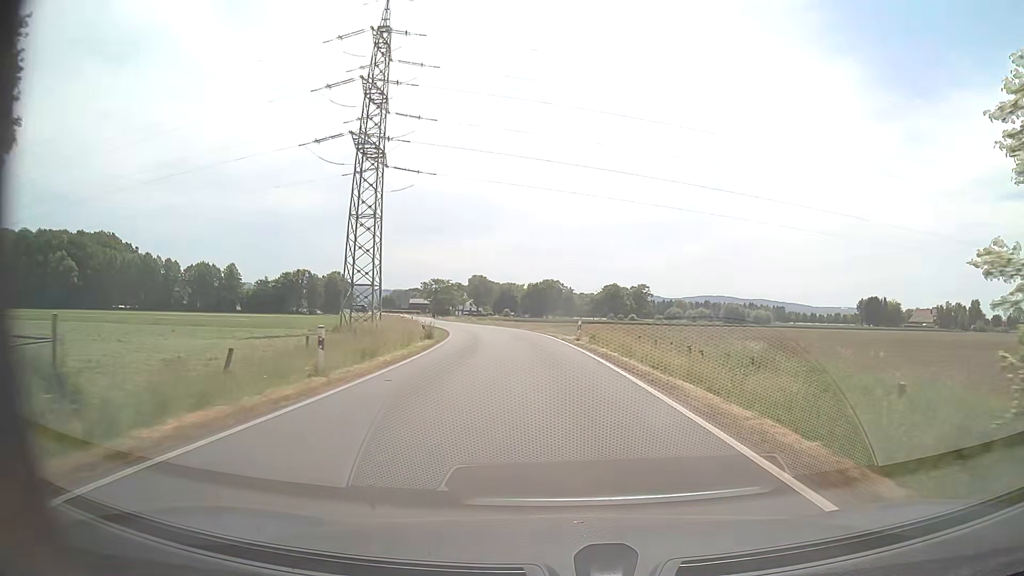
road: secondary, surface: asphalt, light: Day
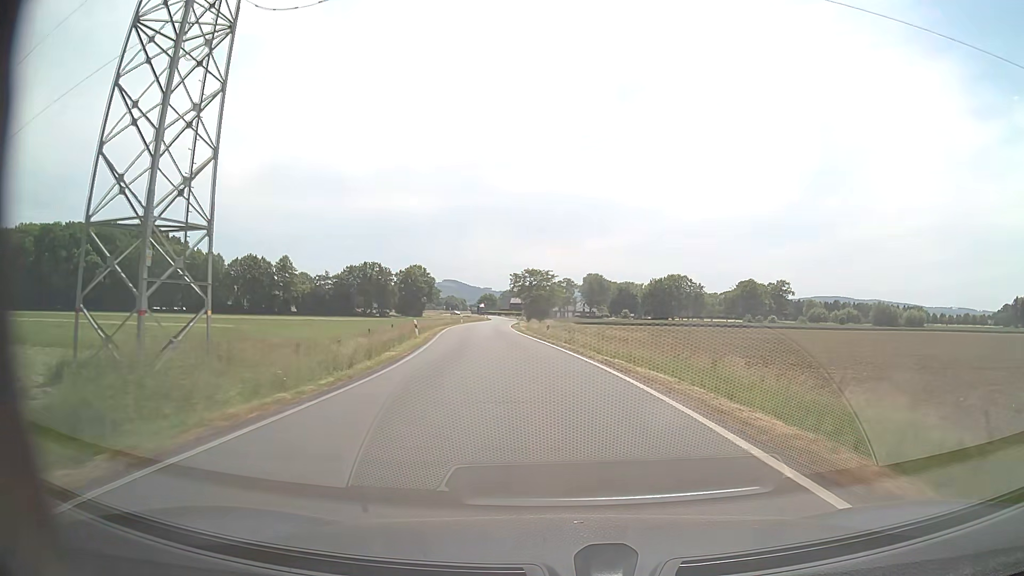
(-3.7, +46.4) m; -10°
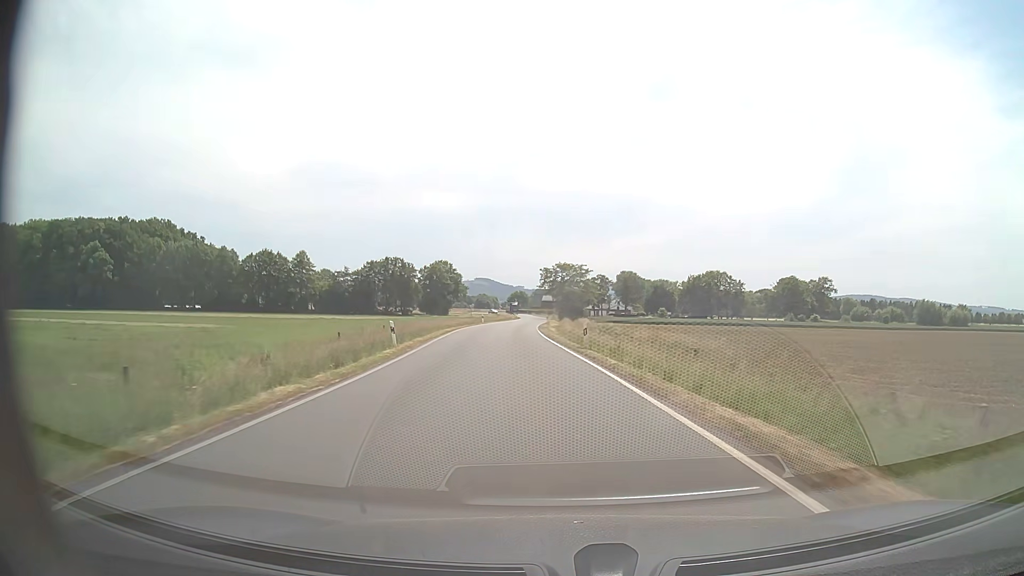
(-0.3, +11.6) m; -3°
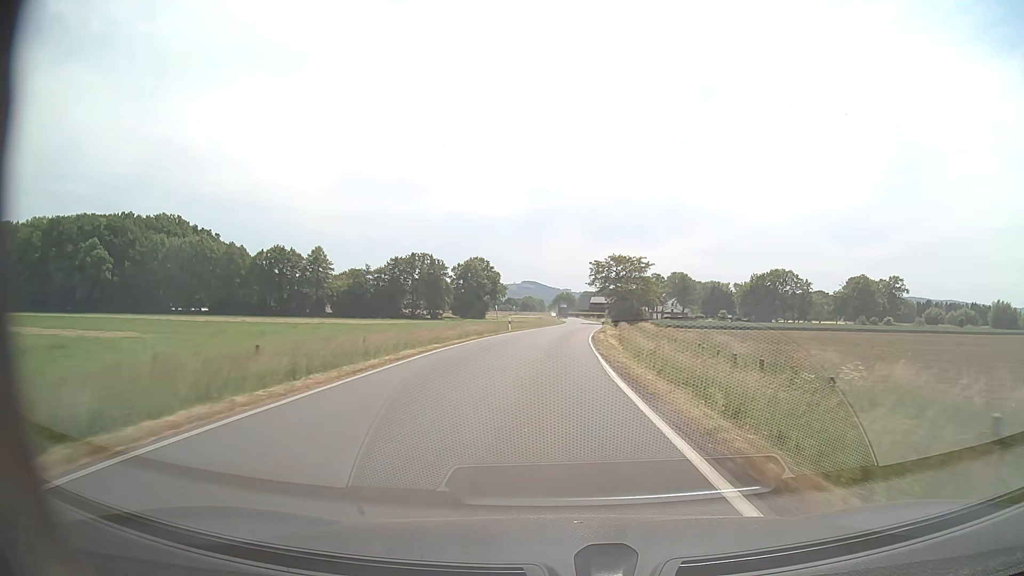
(-0.9, +23.3) m; -4°
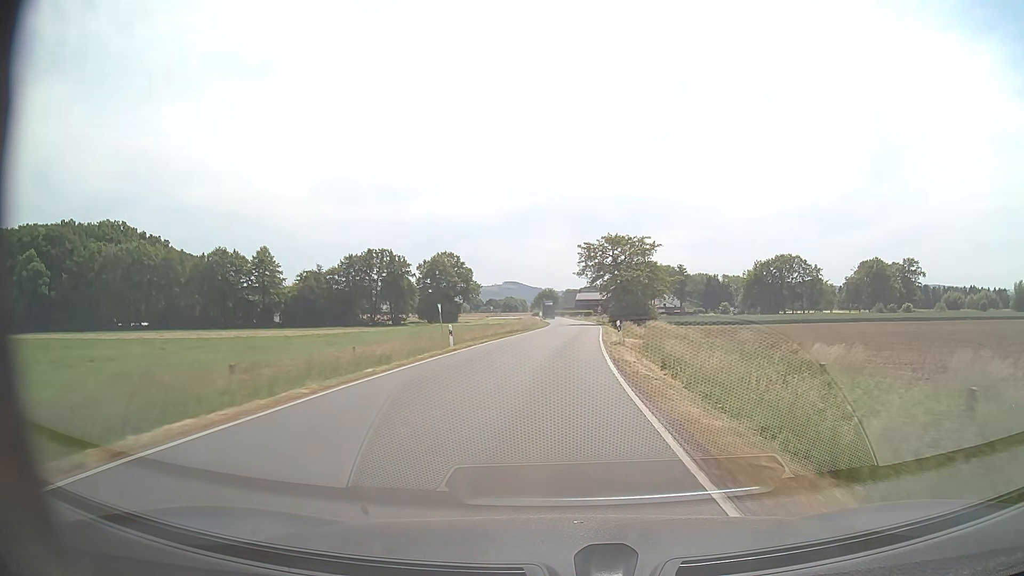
(+0.1, +23.3) m; +1°
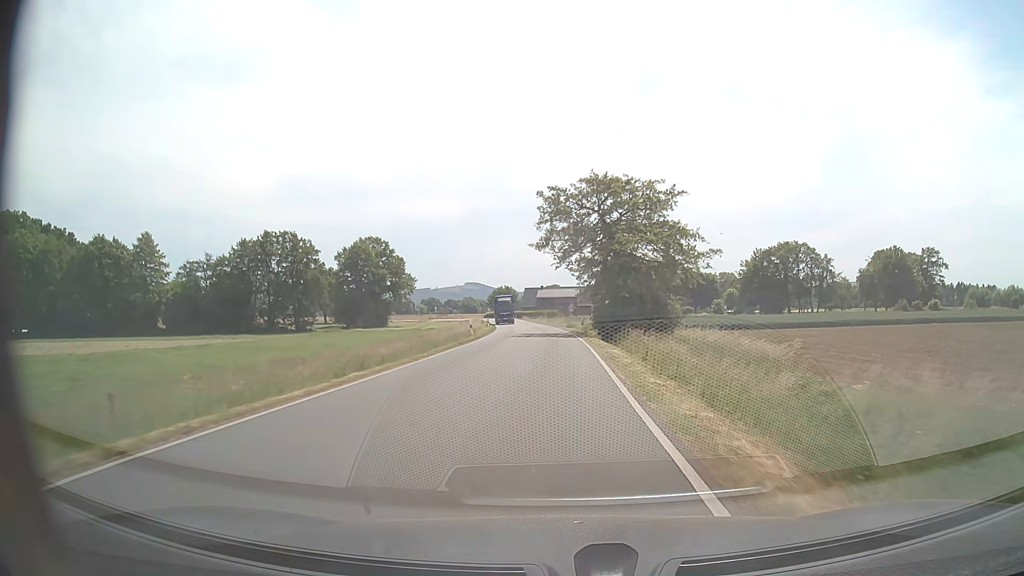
(+1.1, +35.0) m; +3°
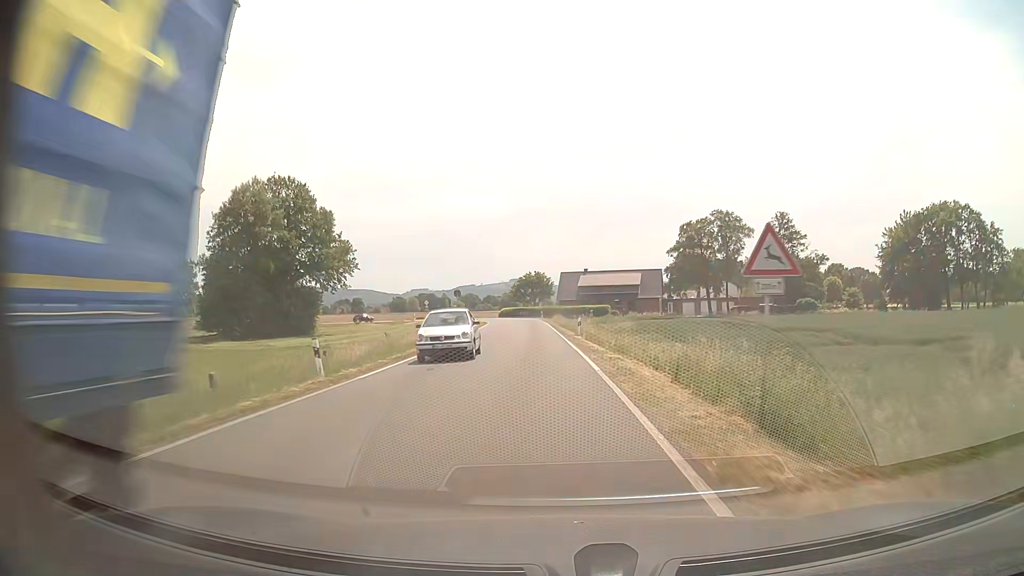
(-0.7, +57.6) m; -4°
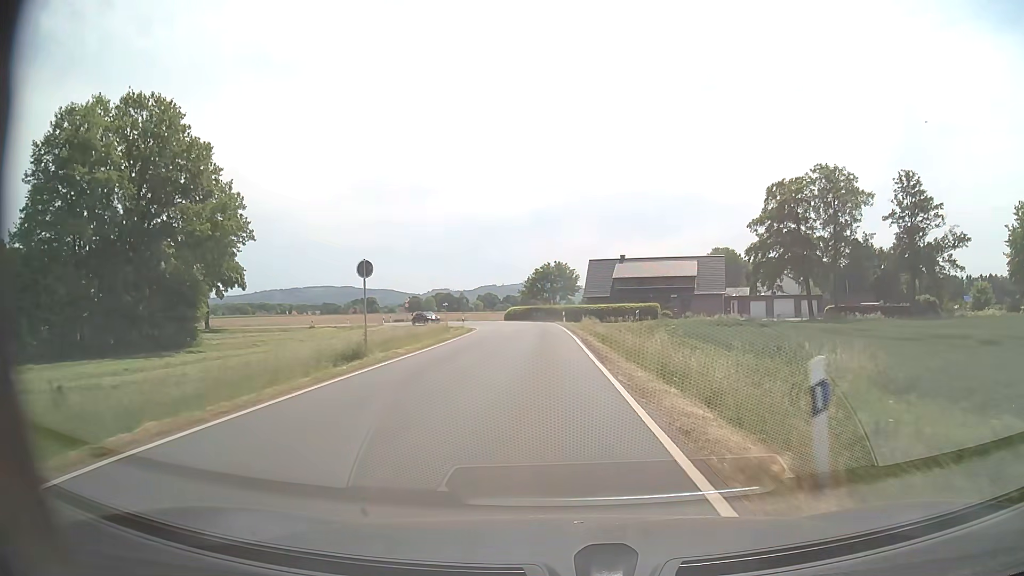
(-0.7, +30.9) m; -2°
(0, +10) (0, +20) (0, +30) (-1, +40) (-1, +50) (-3, +60) (-7, +69) (-13, +76) (-22, +82) (-31, +85) m
